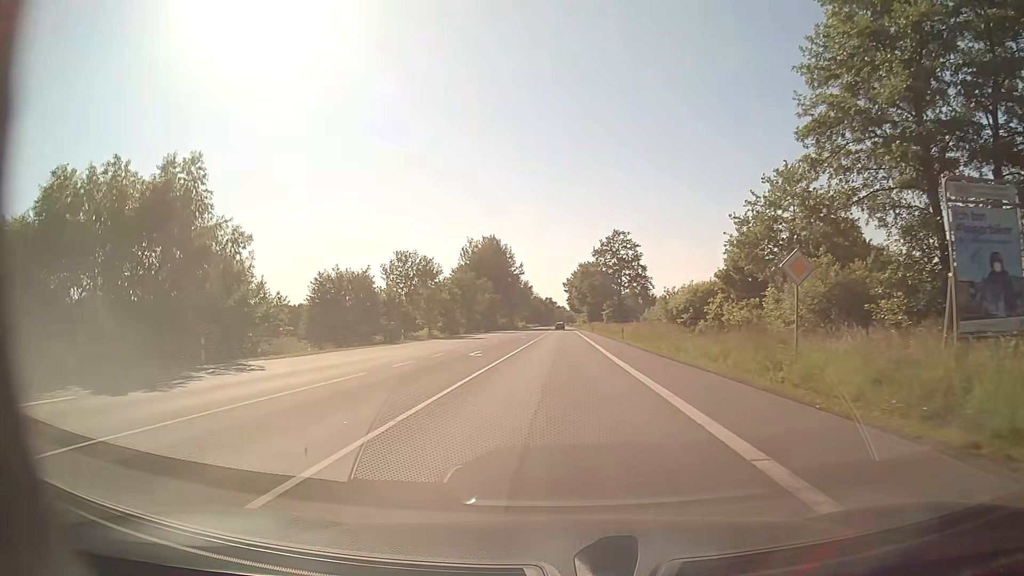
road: secondary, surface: asphalt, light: Day
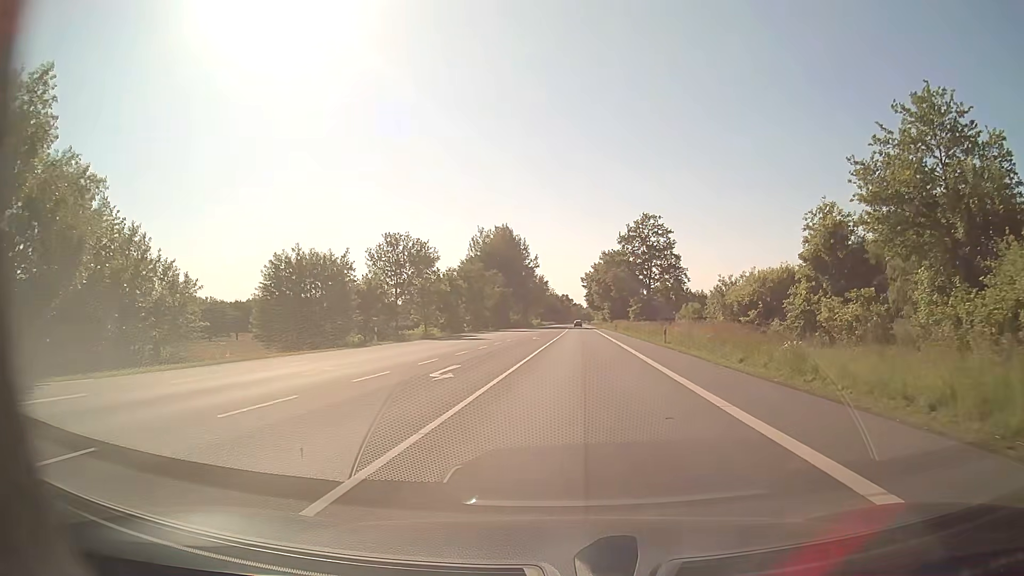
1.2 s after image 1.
(-0.3, +13.0) m; -1°
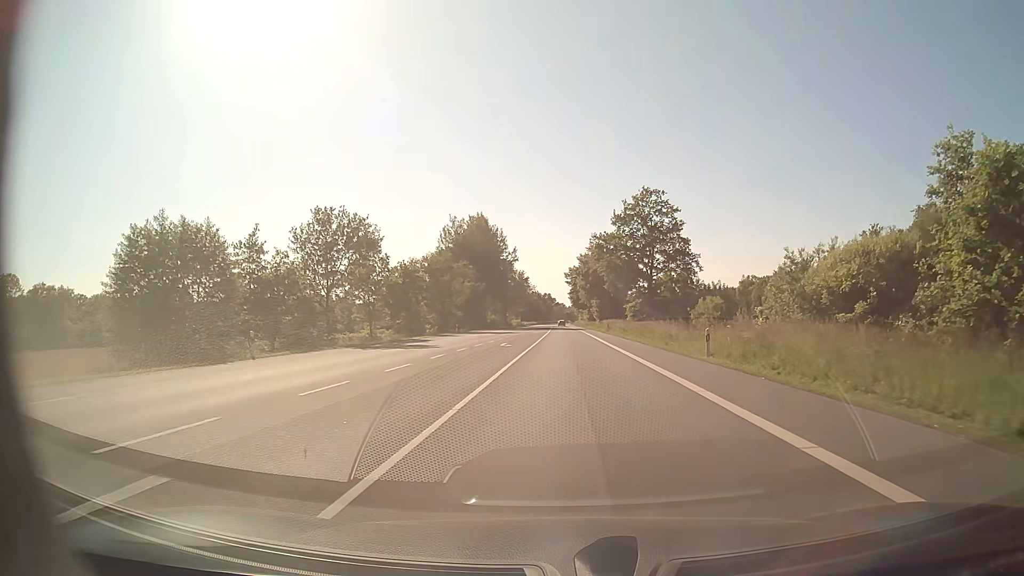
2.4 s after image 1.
(+0.1, +15.4) m; +1°
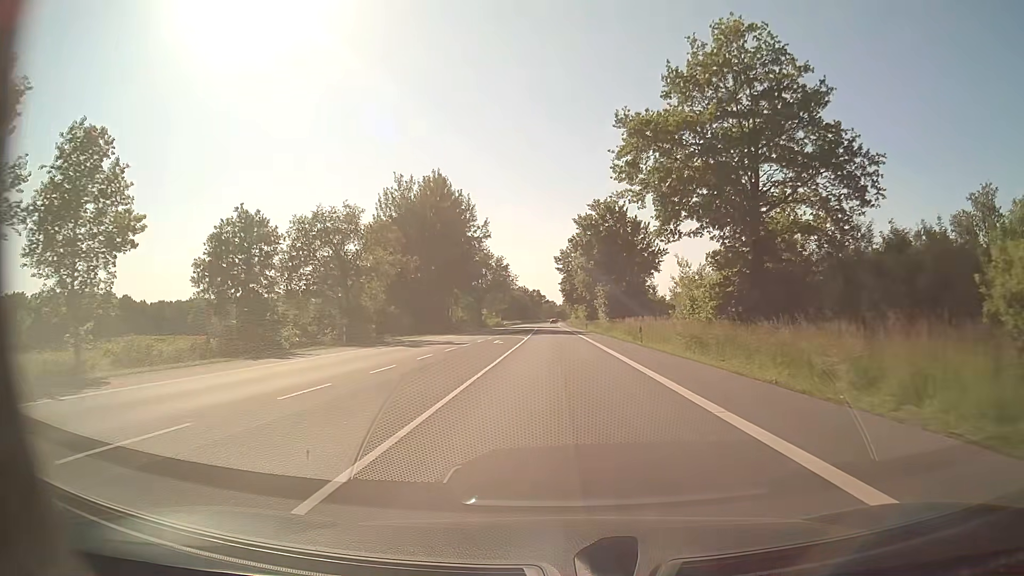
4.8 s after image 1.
(+0.6, +37.4) m; +1°
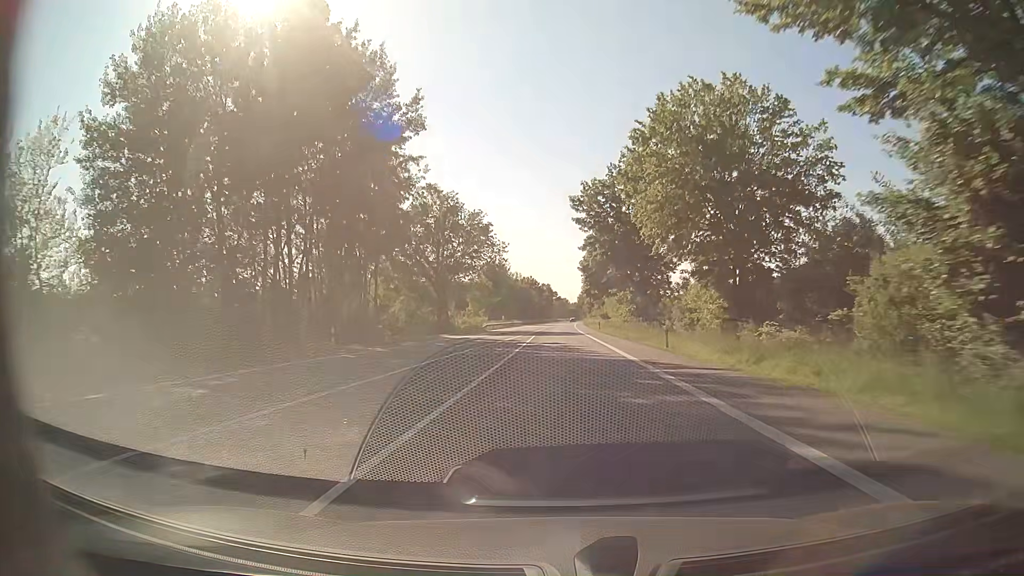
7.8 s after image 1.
(-0.7, +57.5) m; -1°
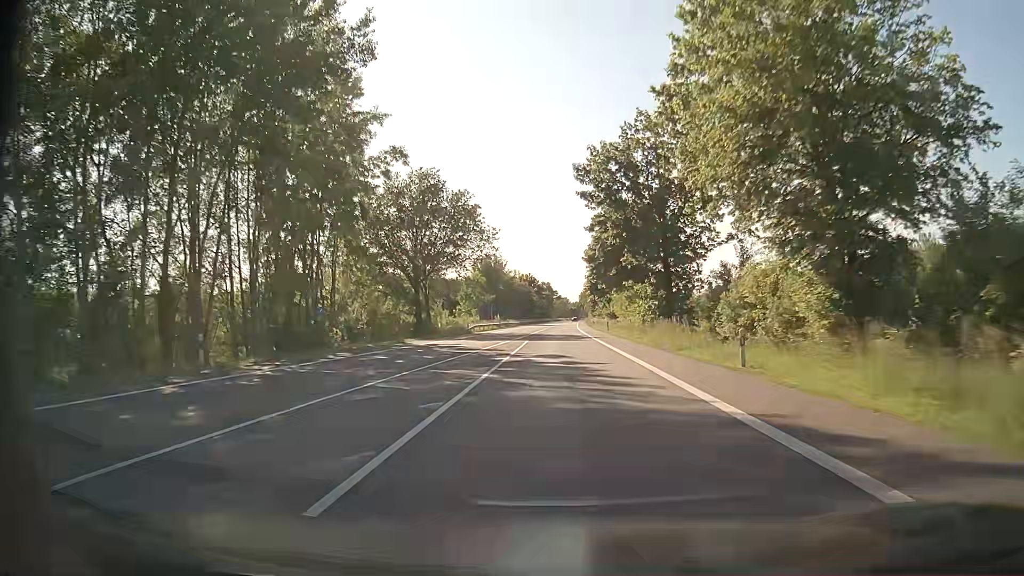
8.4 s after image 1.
(-0.1, +12.7) m; -1°
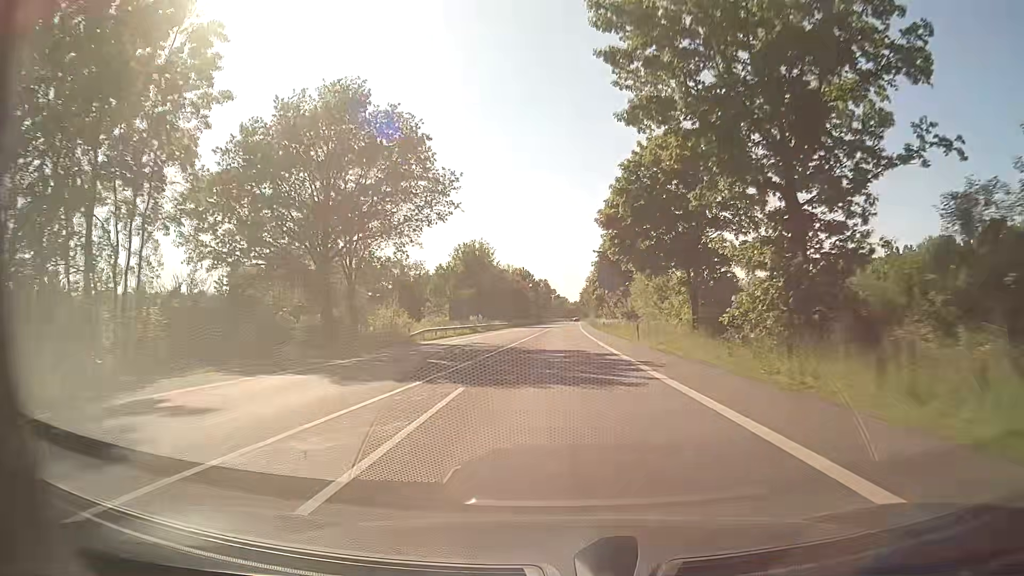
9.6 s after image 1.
(+0.1, +26.5) m; +1°
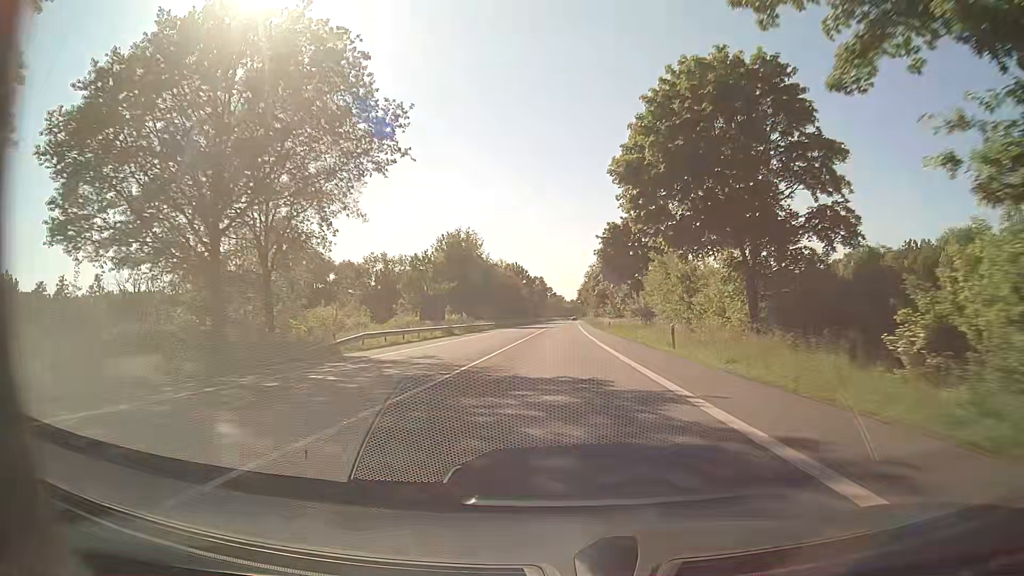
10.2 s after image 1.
(0.0, +13.8) m; 0°
(0, +10) (0, +20) (0, +30) (0, +40) (0, +50) (+1, +60) (+1, +70) (+1, +80) (+1, +90) (+1, +100) m
